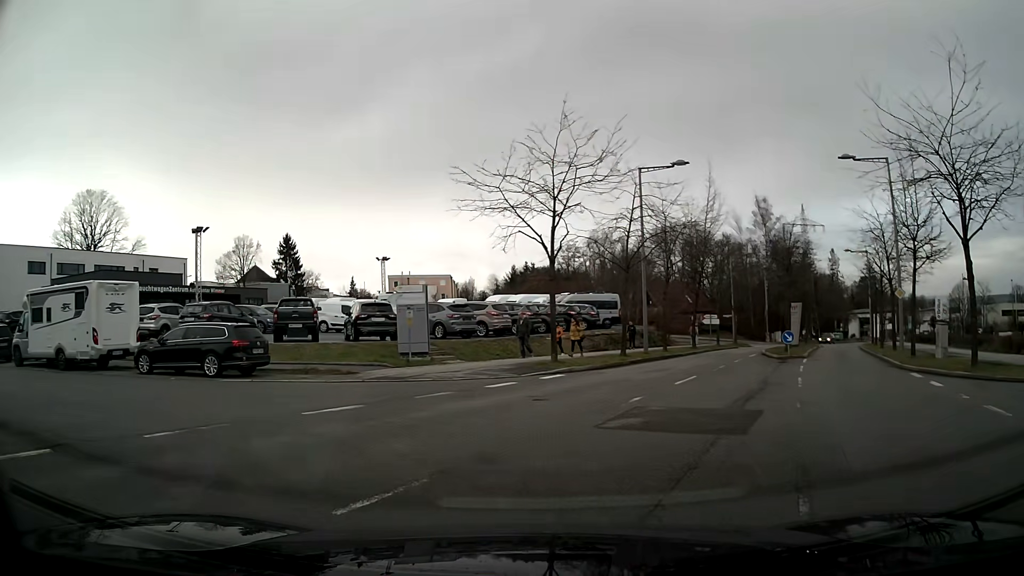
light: Day
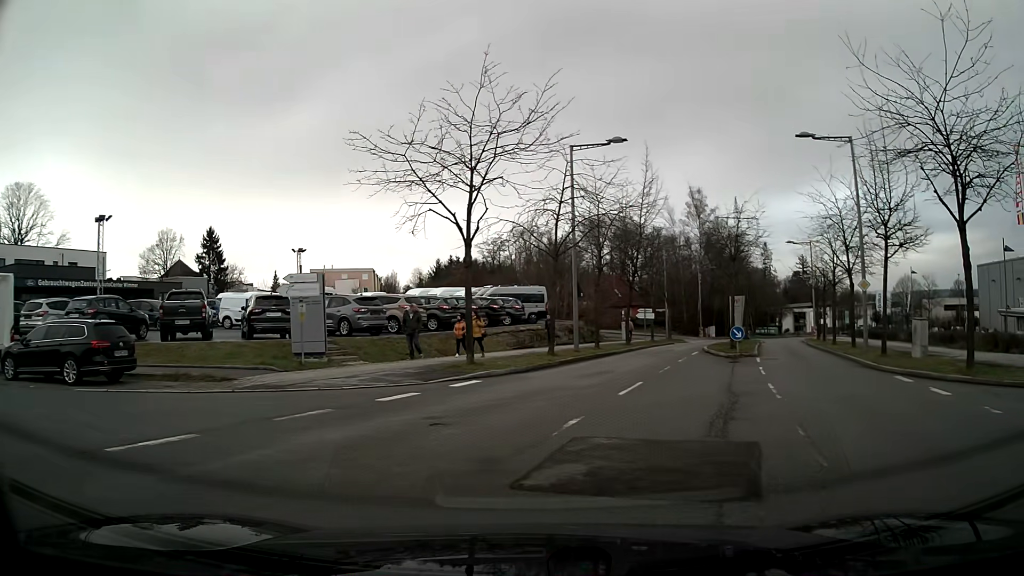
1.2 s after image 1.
(+0.1, +3.2) m; +6°
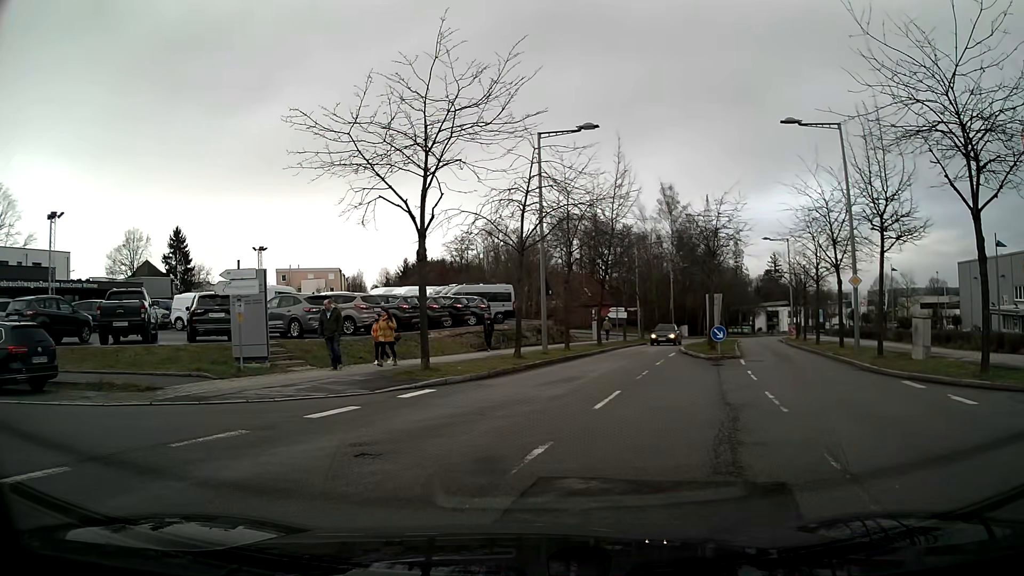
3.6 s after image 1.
(0.0, +2.0) m; +1°
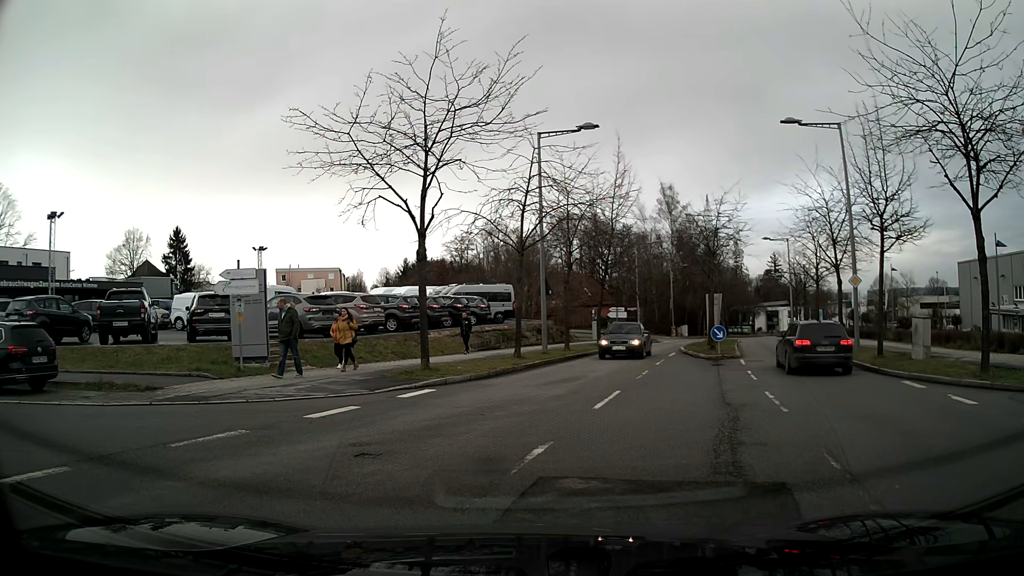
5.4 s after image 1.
(0.0, 0.0) m; 0°
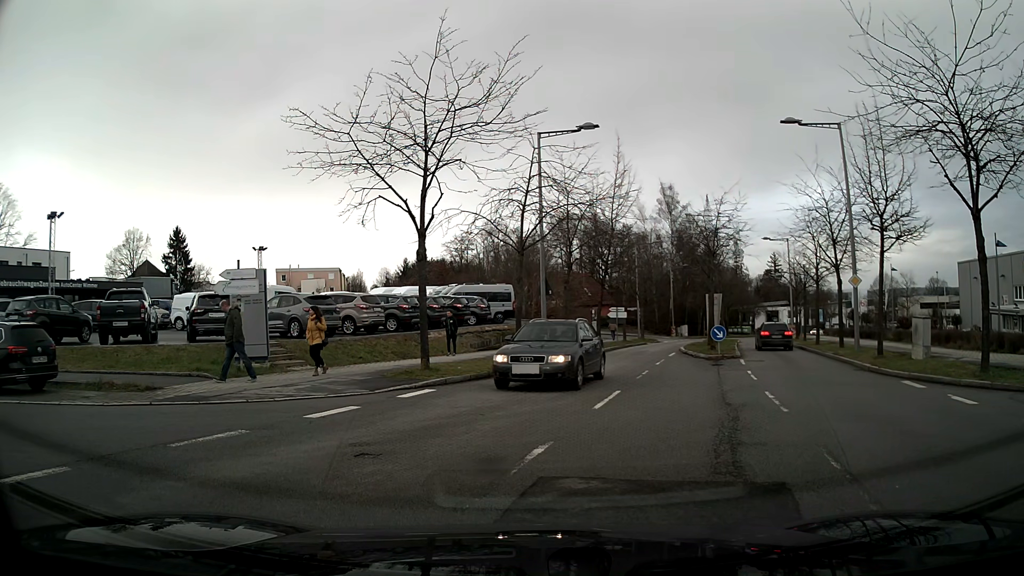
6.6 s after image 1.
(0.0, 0.0) m; 0°
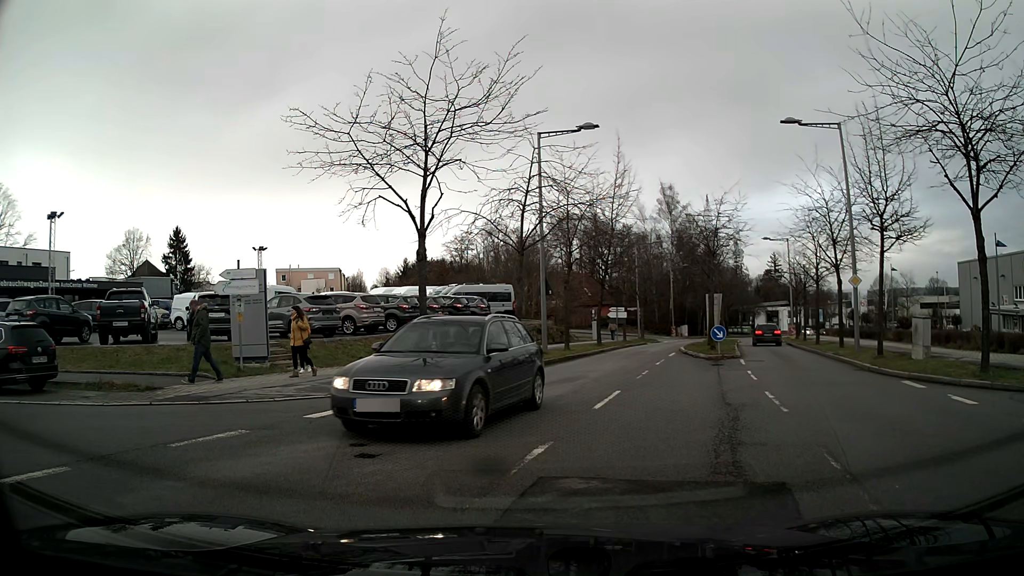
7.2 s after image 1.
(0.0, 0.0) m; 0°
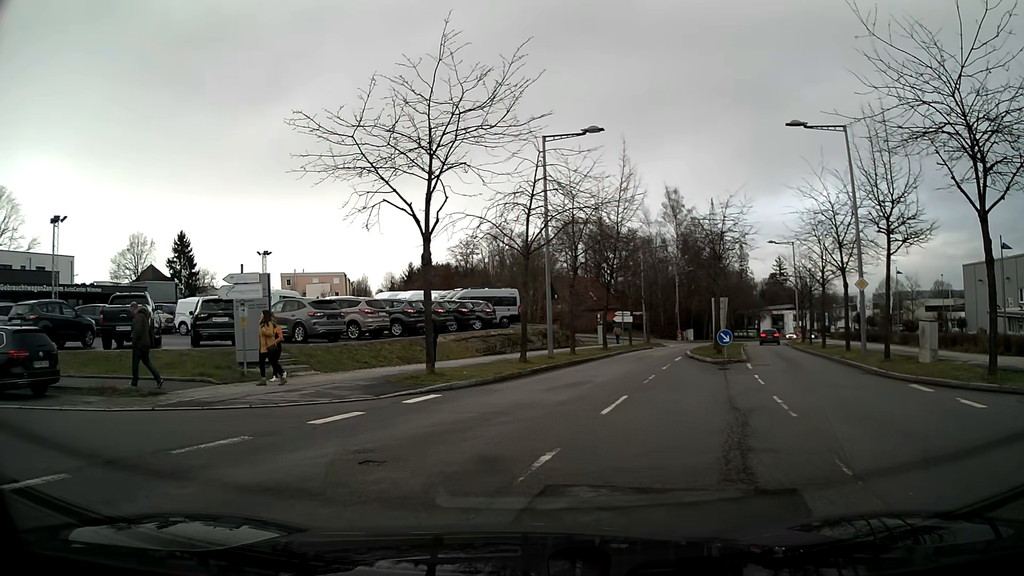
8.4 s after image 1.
(0.0, +0.1) m; 0°
(-7, +6) (-17, +8) (-27, +9) (-37, +10) (-47, +11) (-53, +17) (-53, +27) (-54, +37) (-53, +47) (-53, +57) m
